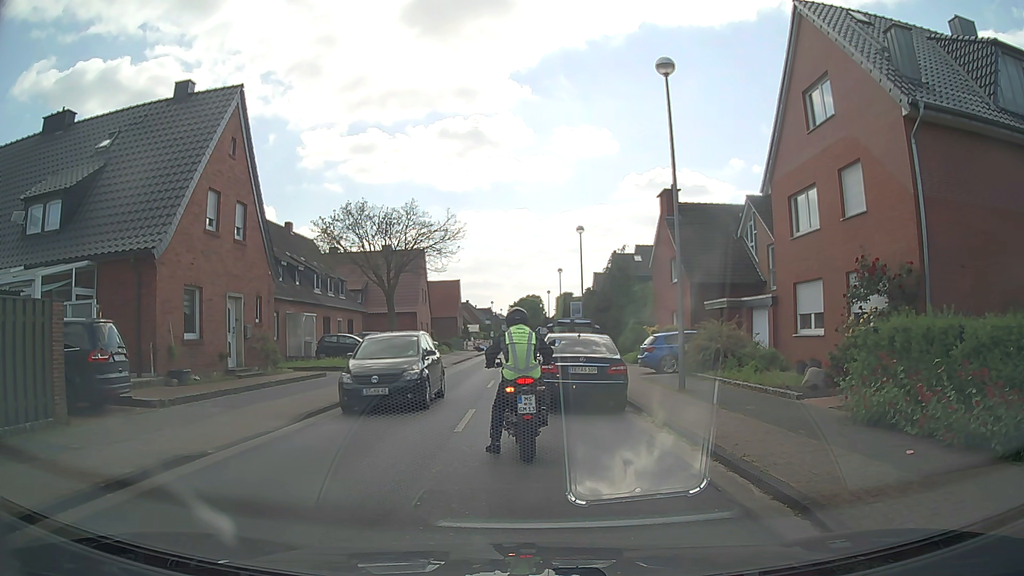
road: tertiary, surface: asphalt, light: Day
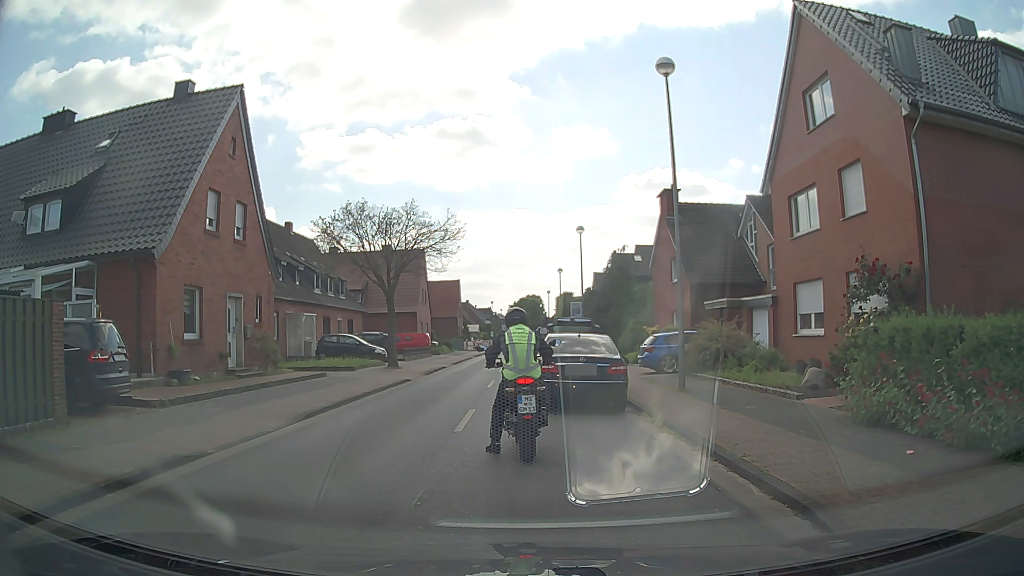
(0.0, 0.0) m; 0°
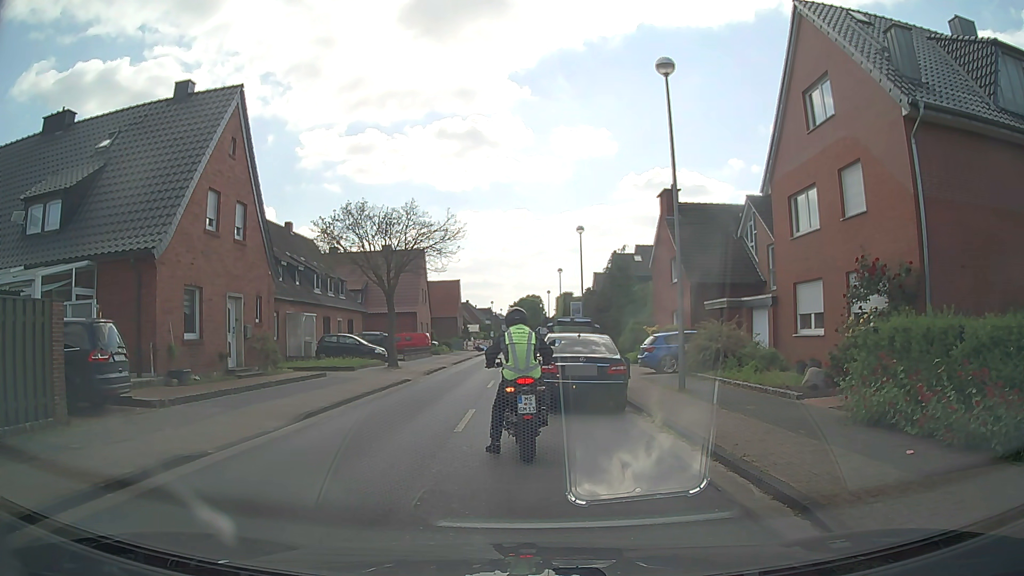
(0.0, 0.0) m; 0°
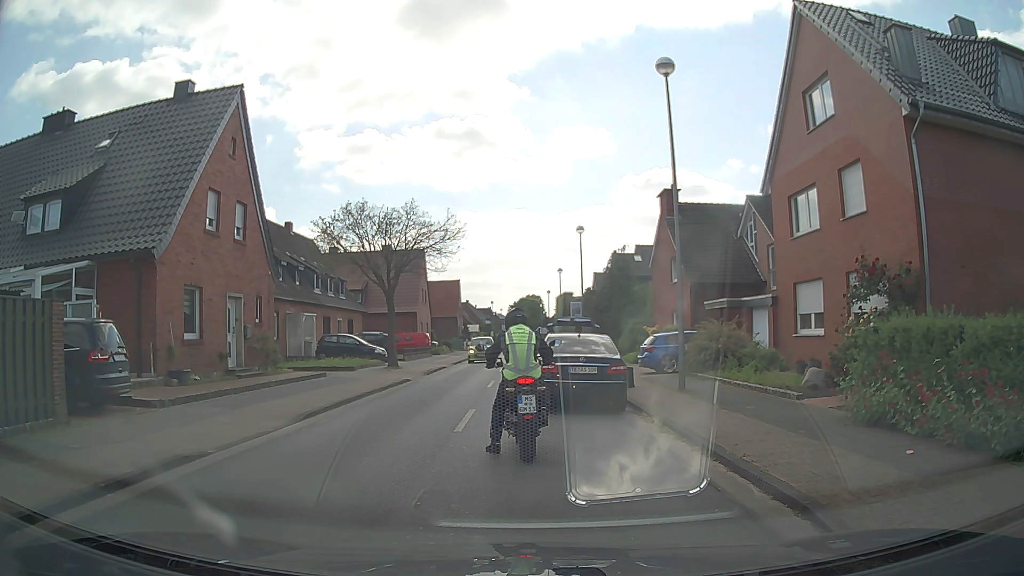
(0.0, 0.0) m; 0°
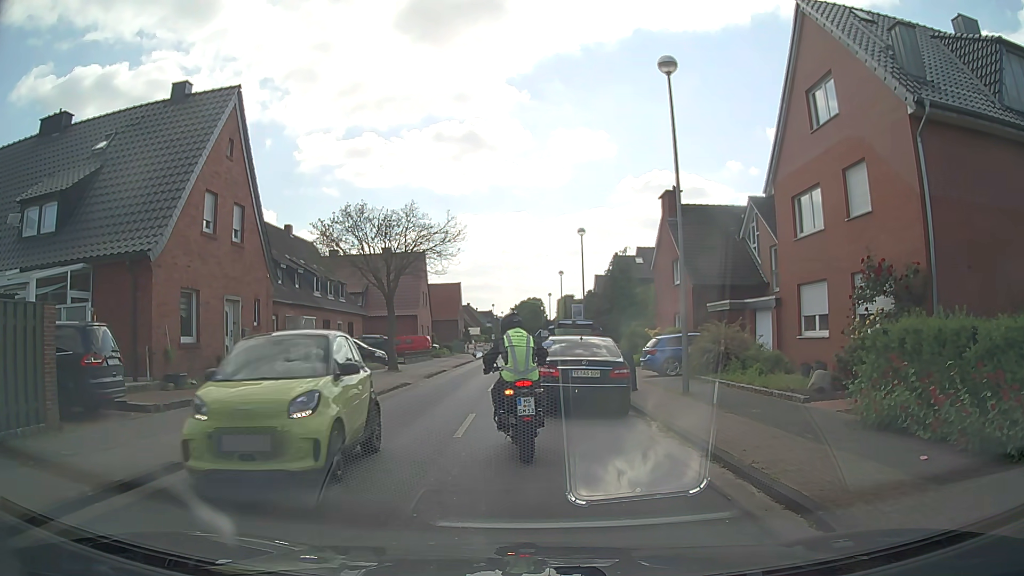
(0.0, +0.2) m; 0°
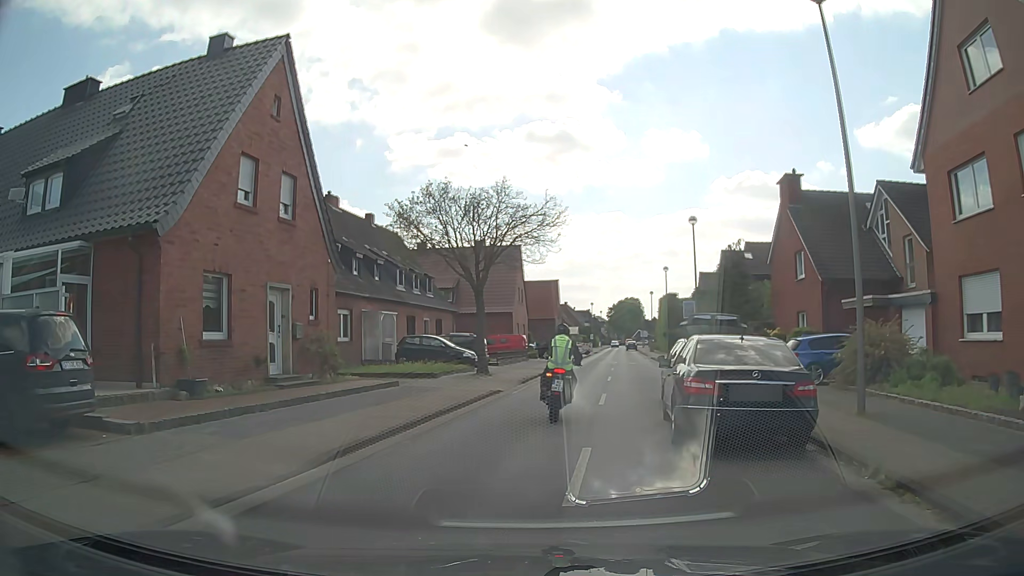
(-0.3, +4.3) m; -10°
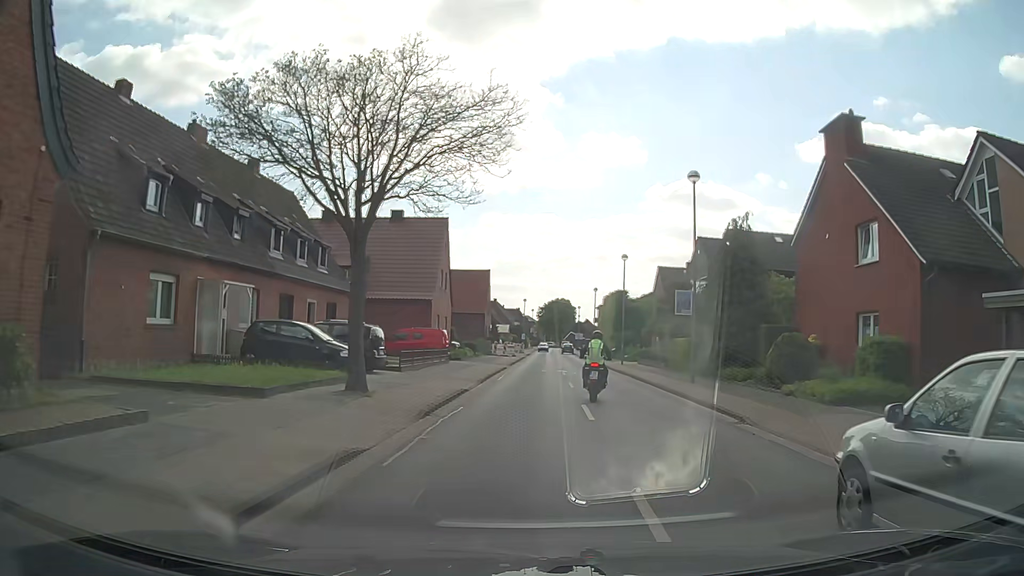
(+0.2, +11.9) m; +7°
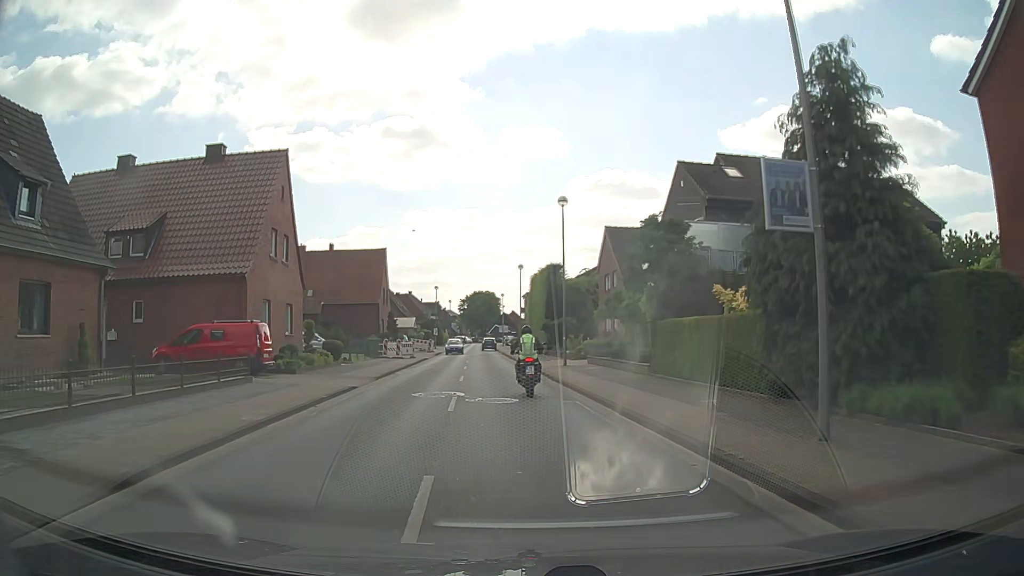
(+1.5, +17.6) m; +6°
(0, +10) (-1, +20) (-1, +30) (-2, +40) (-3, +50) (-4, +60) (-5, +70) (-7, +80) (-7, +90) (-7, +100) m
